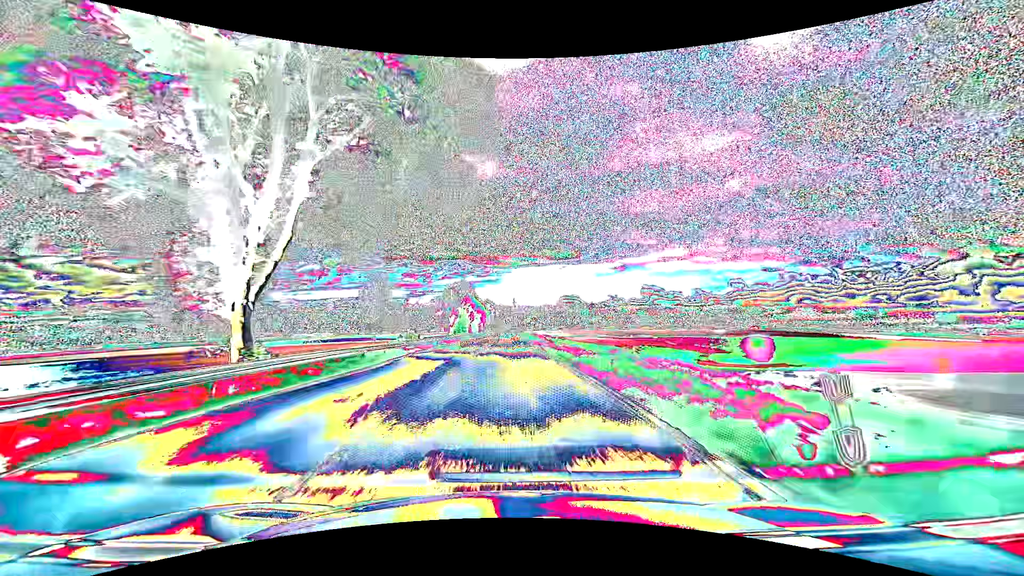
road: primary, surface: asphalt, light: Day
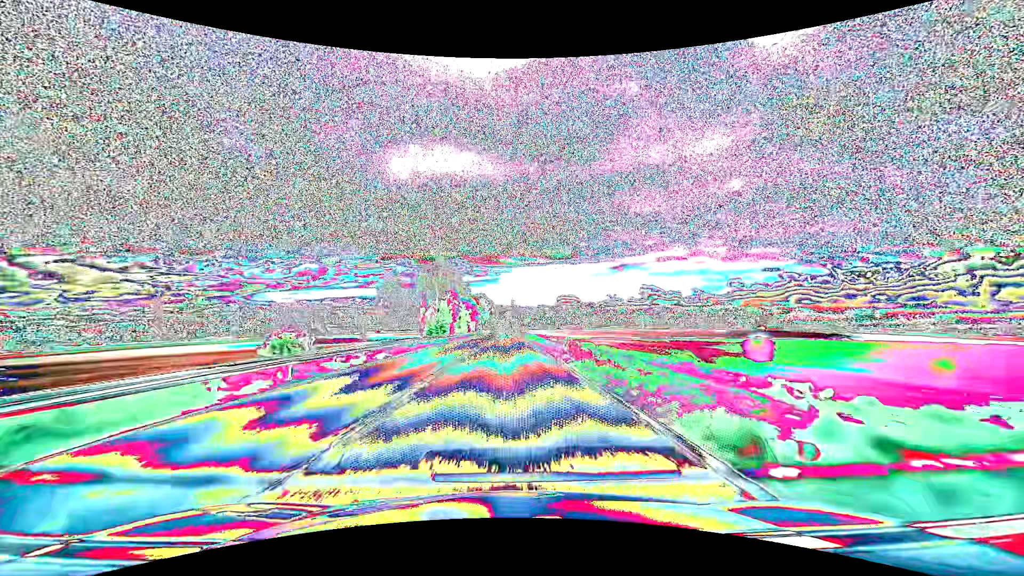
(+0.1, +31.6) m; 0°
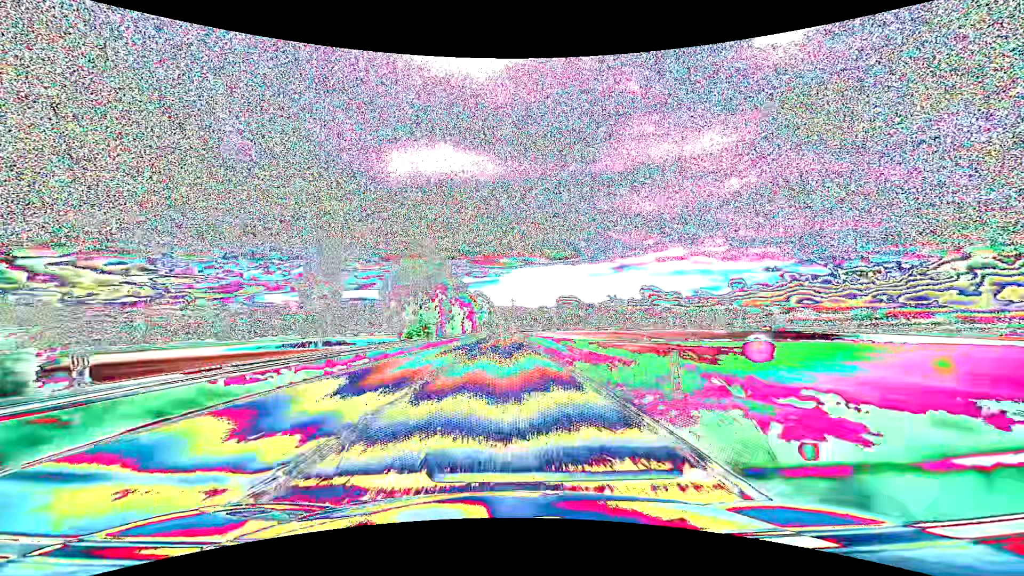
(0.0, +15.8) m; 0°
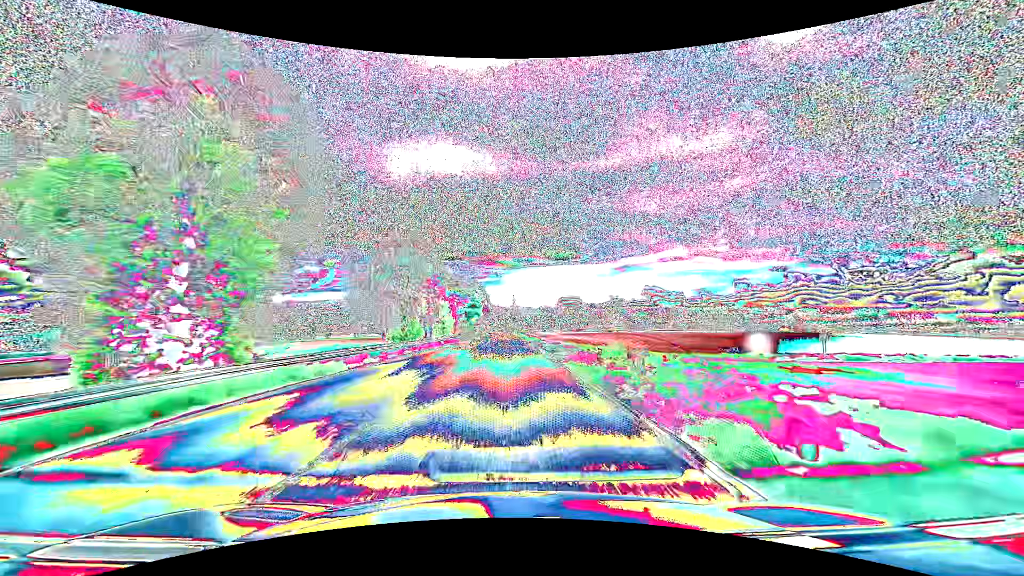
(-0.1, +47.3) m; 0°
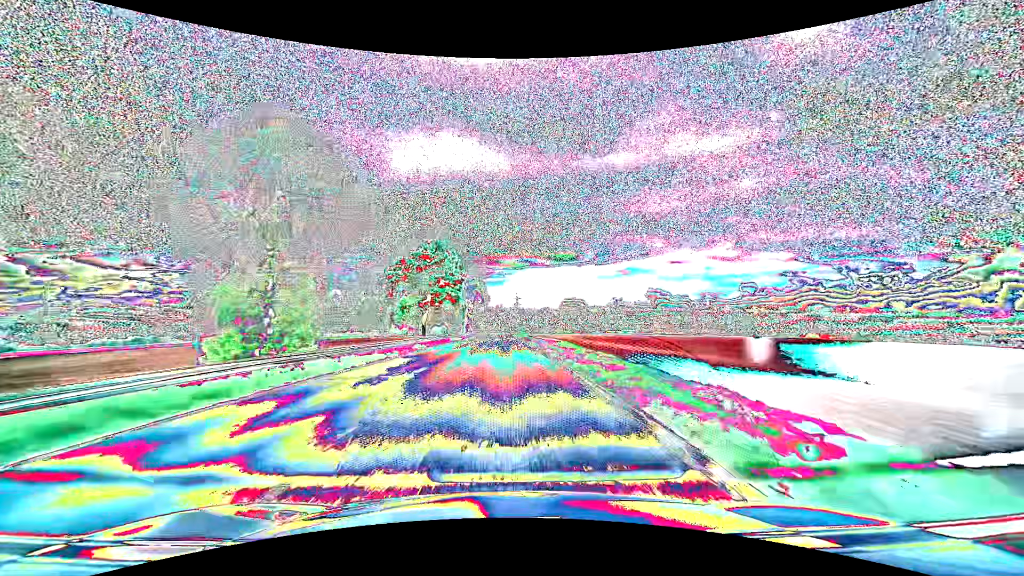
(-0.2, +63.2) m; 0°
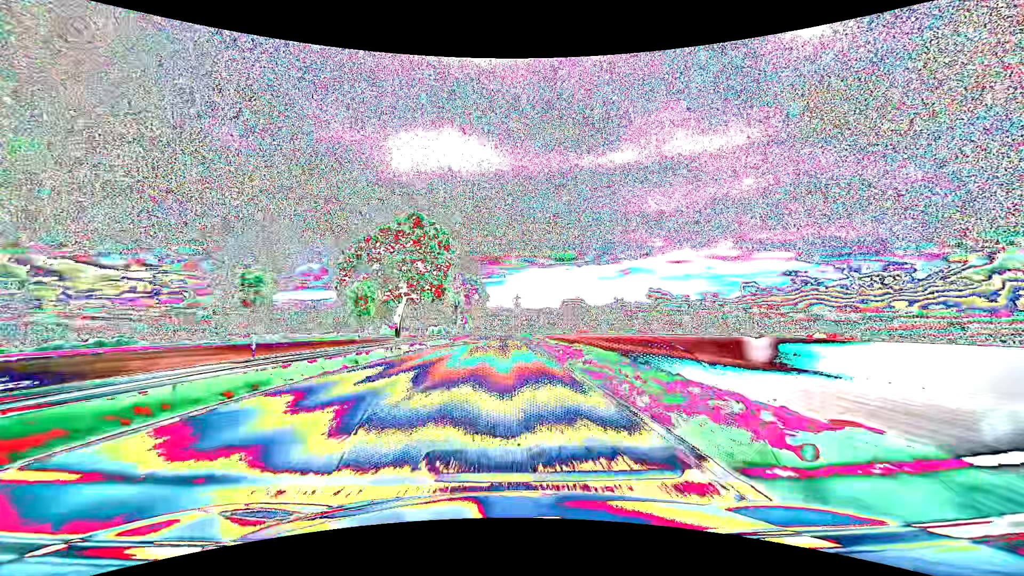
(0.0, +15.8) m; 0°
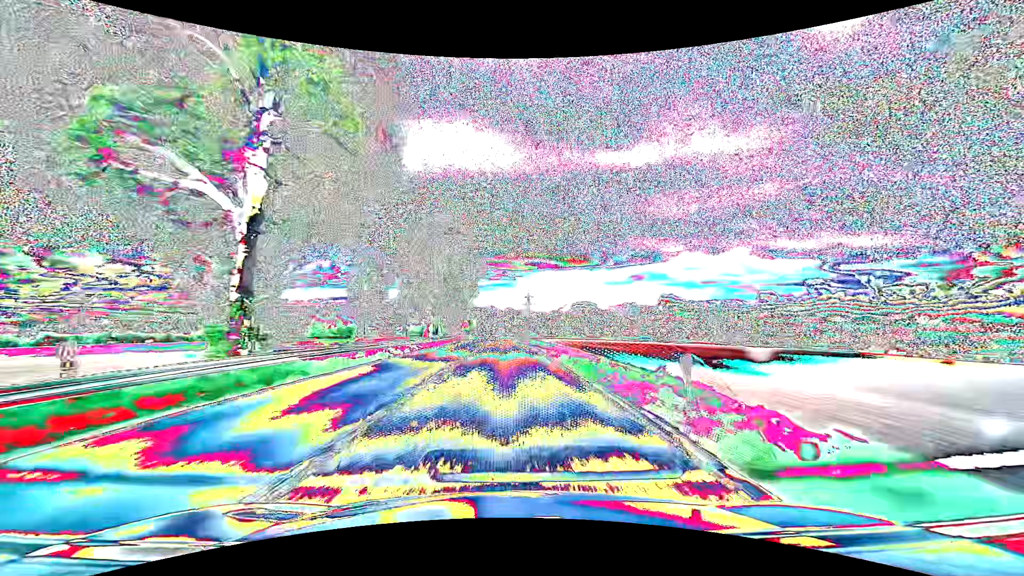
(-0.7, +78.9) m; -1°
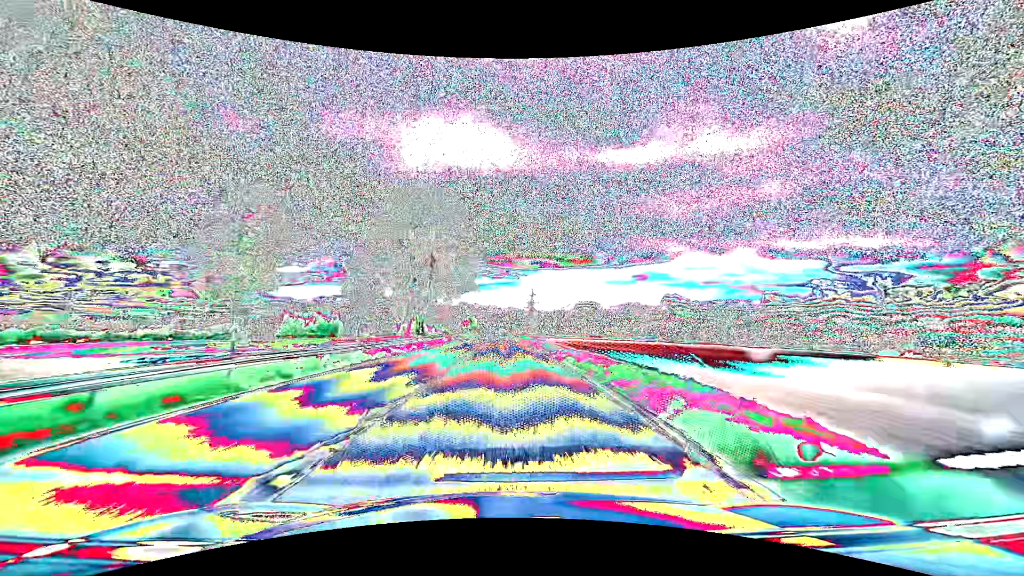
(-0.1, +15.8) m; 0°
(0, +10) (0, +20) (0, +30) (0, +40) (0, +50) (-1, +60) (-1, +70) (-1, +80) (-2, +90) (-2, +100) m
